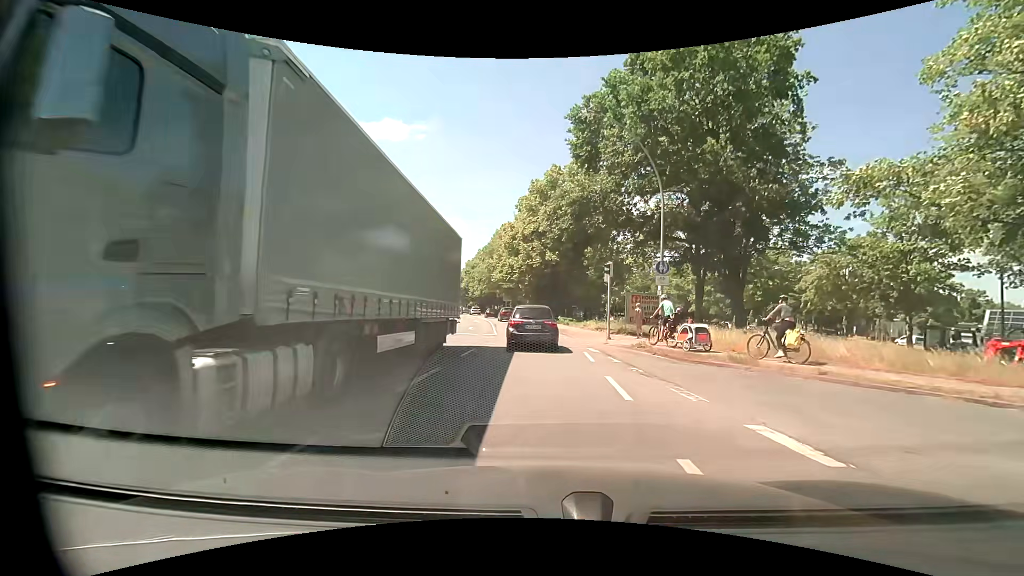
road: primary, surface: asphalt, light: Day
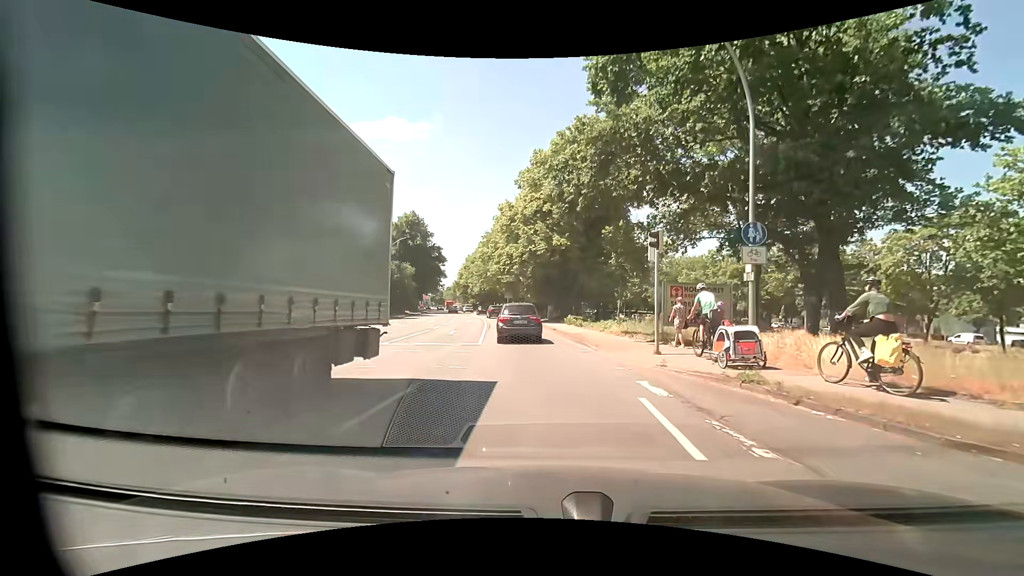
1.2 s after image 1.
(0.0, +8.8) m; -1°
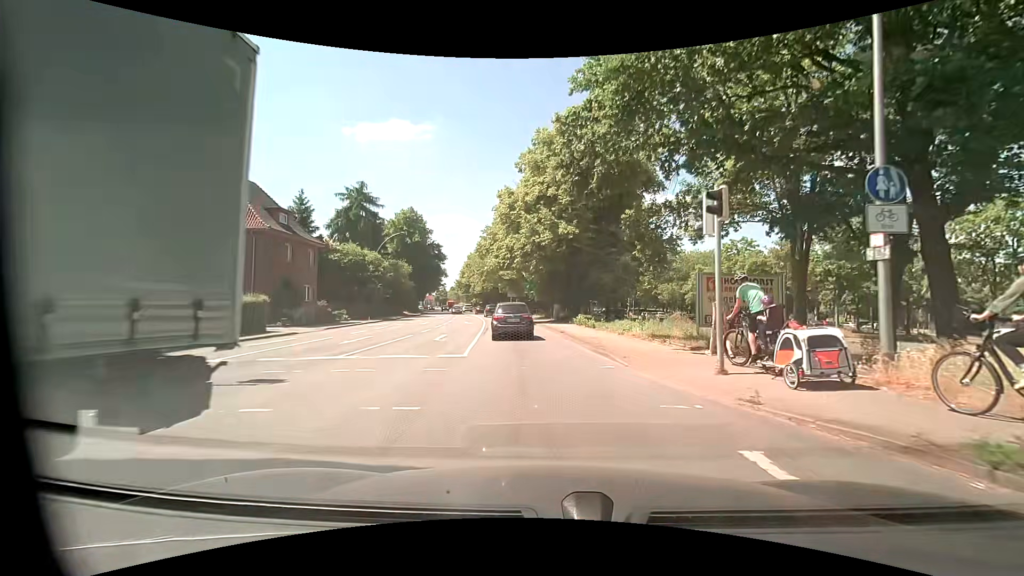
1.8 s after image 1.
(0.0, +4.6) m; 0°
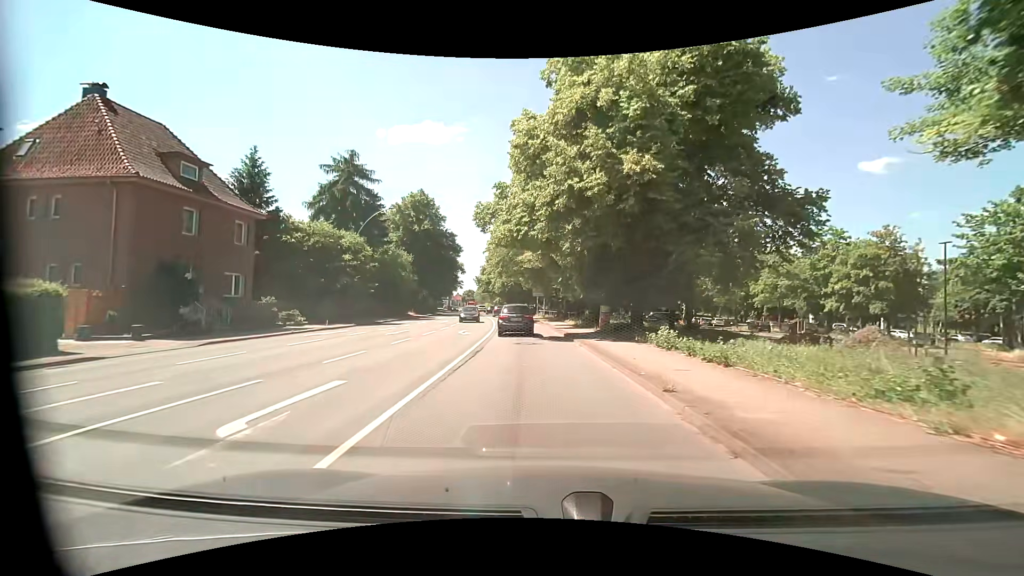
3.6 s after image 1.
(-0.5, +15.3) m; -4°
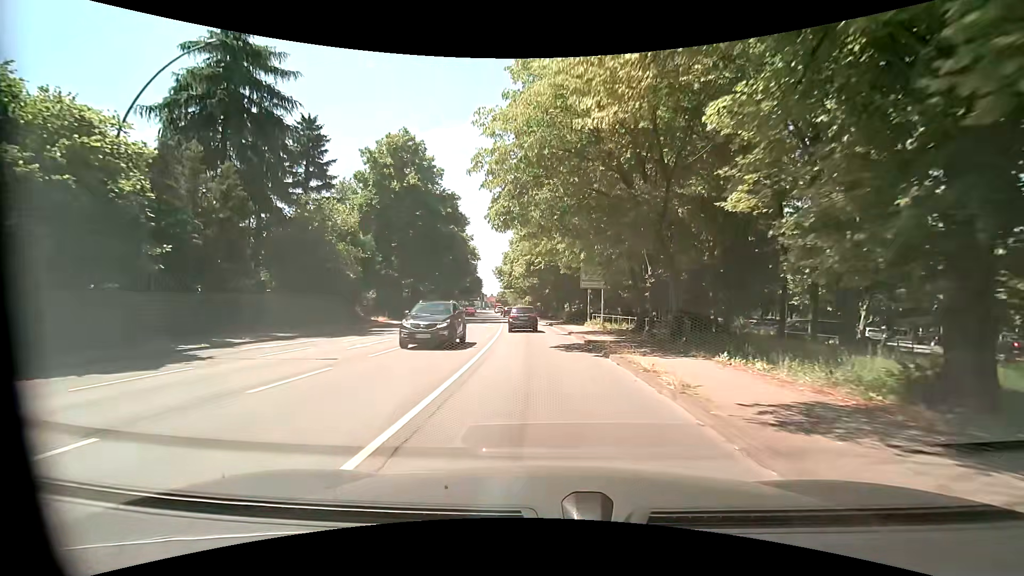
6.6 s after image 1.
(-1.3, +28.7) m; -4°
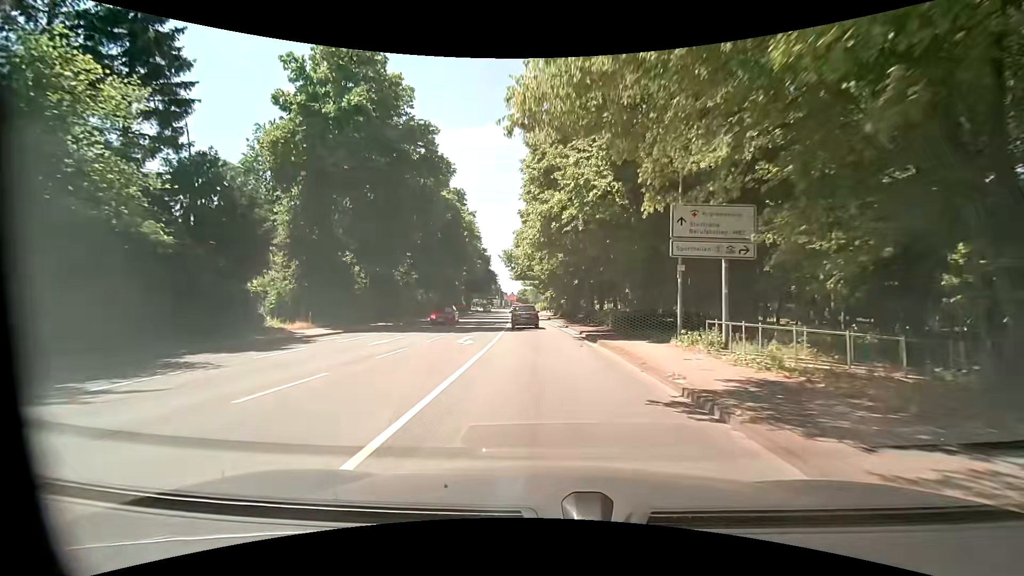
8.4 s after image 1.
(-0.6, +19.5) m; -2°
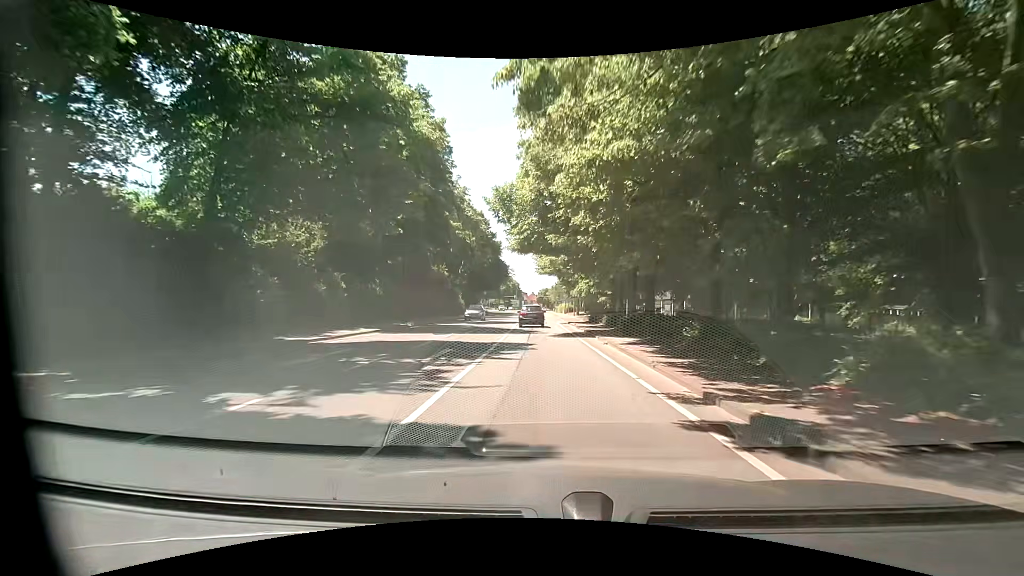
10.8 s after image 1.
(-1.2, +27.3) m; -3°
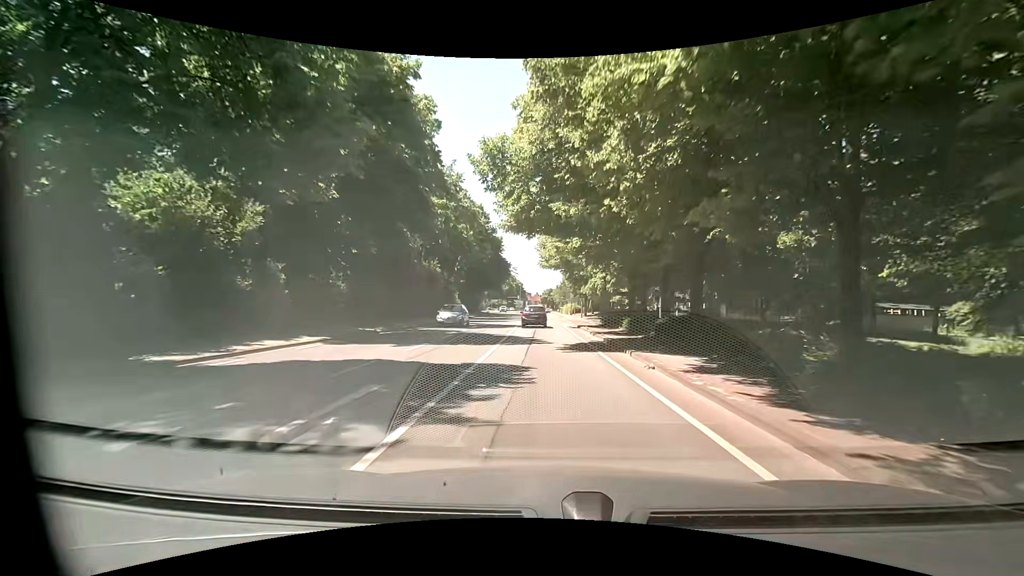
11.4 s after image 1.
(-0.1, +7.0) m; -1°
(0, +10) (0, +20) (0, +30) (-1, +40) (-1, +50) (-1, +60) (-1, +70) (-2, +80) (-2, +90) (-2, +100) m
